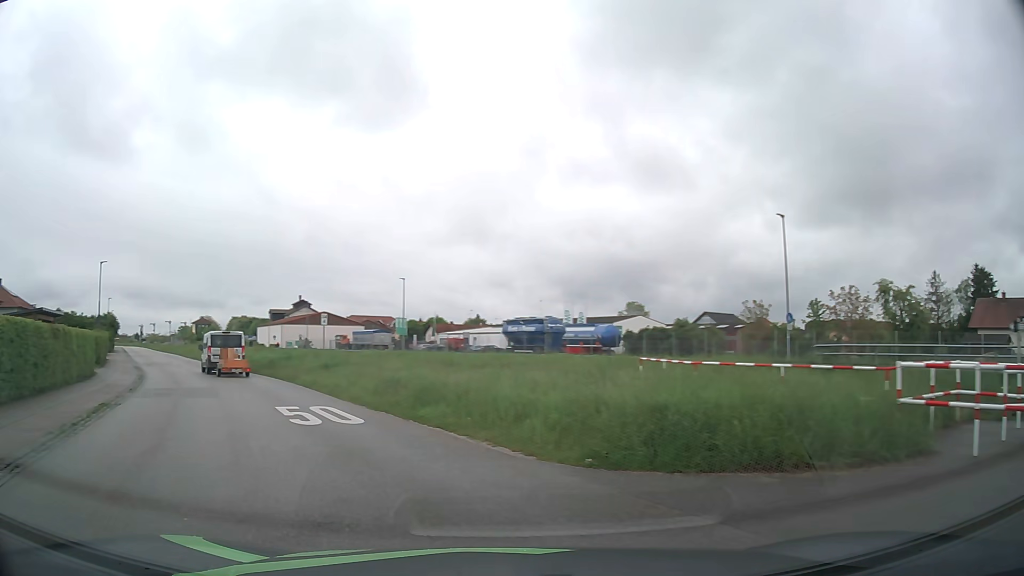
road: residential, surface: asphalt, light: Day
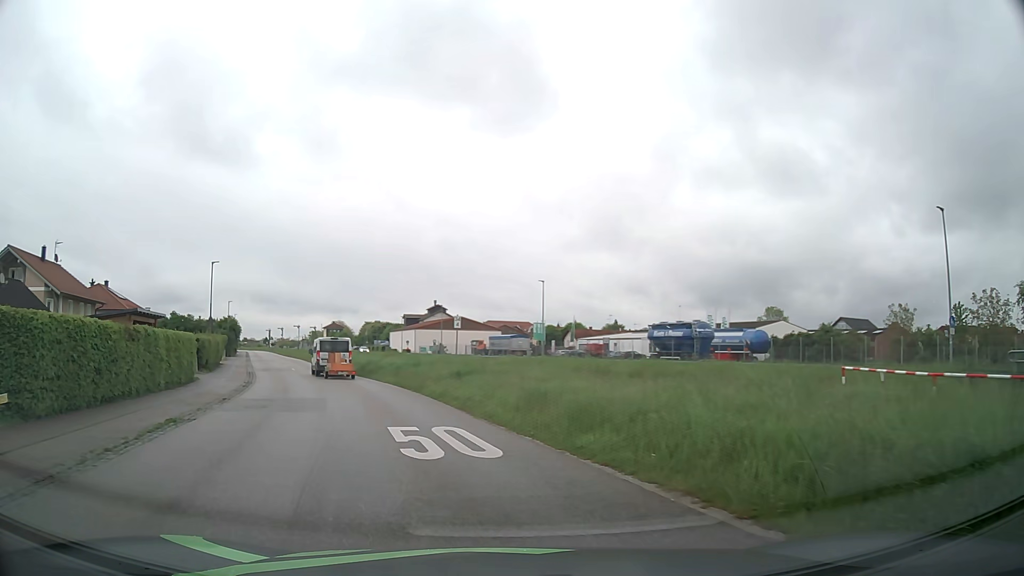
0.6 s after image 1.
(-0.4, +3.5) m; -11°
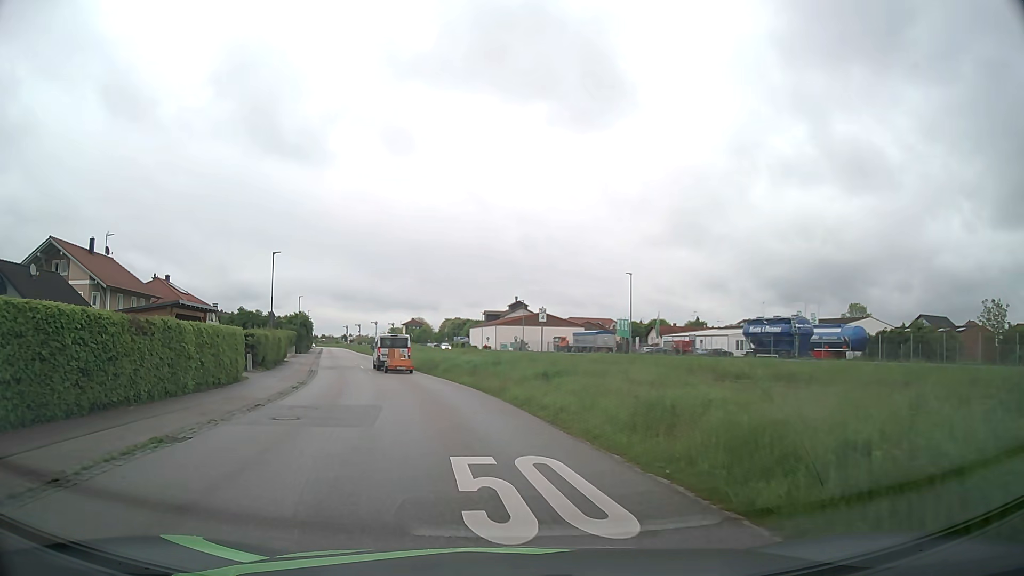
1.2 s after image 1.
(-0.3, +4.1) m; -7°
(-1, +10) (-2, +20) (-4, +30) (-6, +39) (-8, +49) (-11, +59) (-14, +68) (-16, +78) (-19, +88) (-22, +97) m
